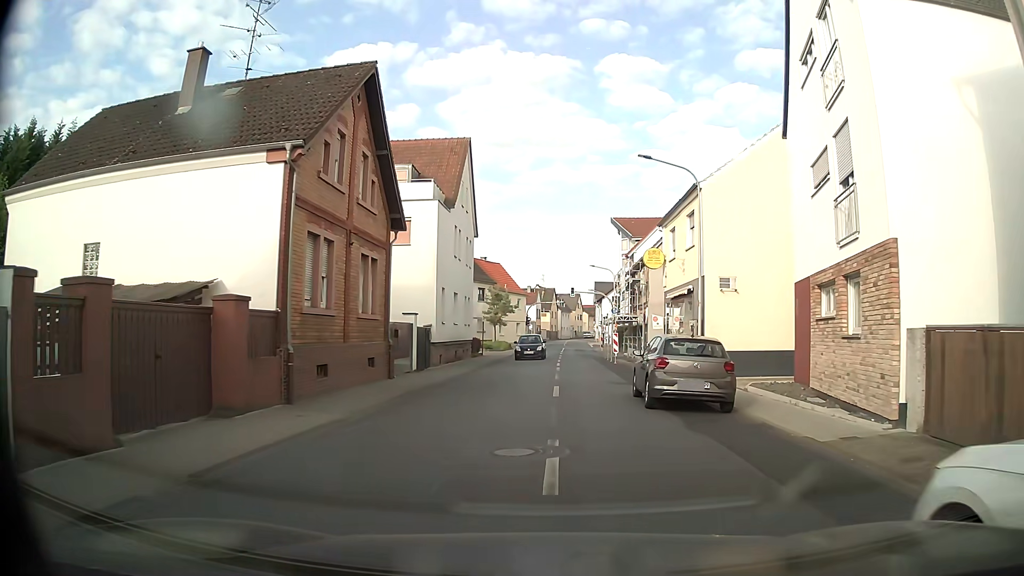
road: tertiary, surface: asphalt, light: Day
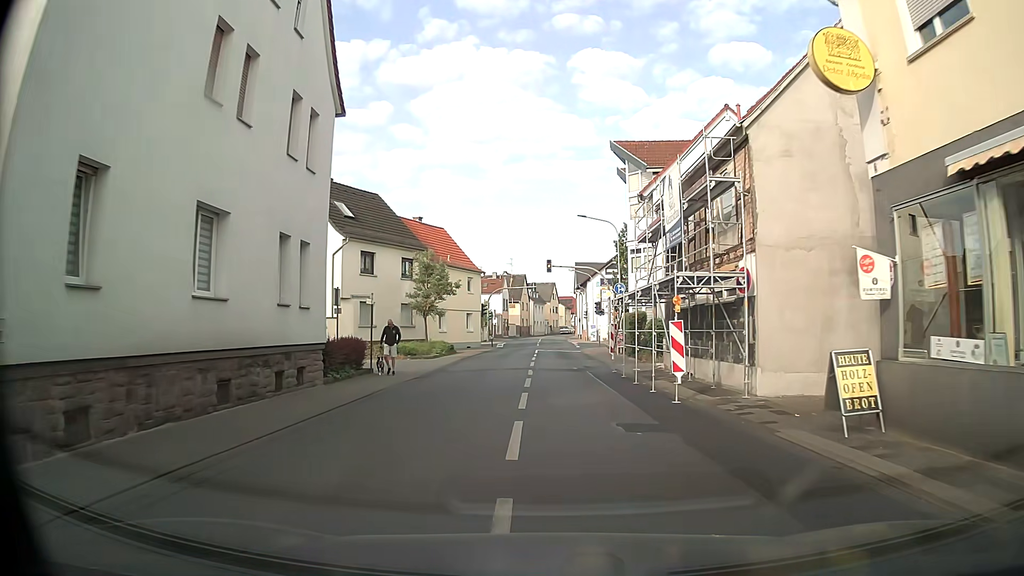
(+0.4, +24.0) m; +2°
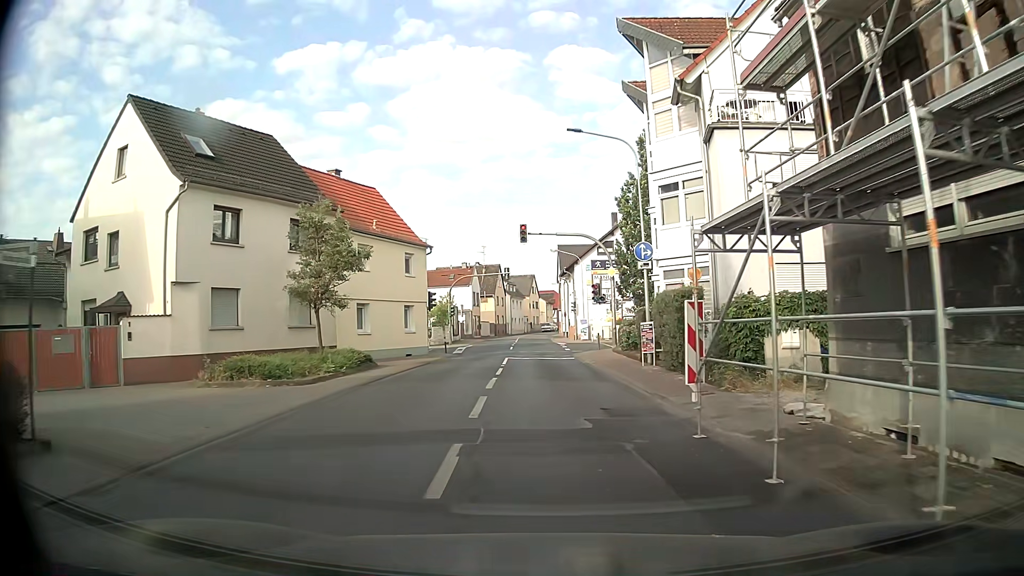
(+0.1, +15.6) m; +2°
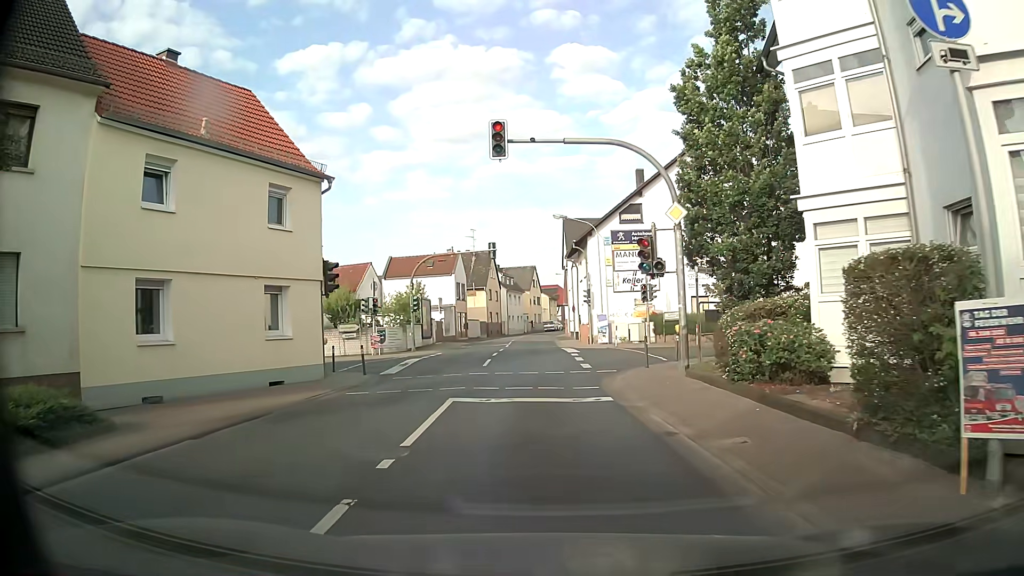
(-0.3, +16.7) m; -1°
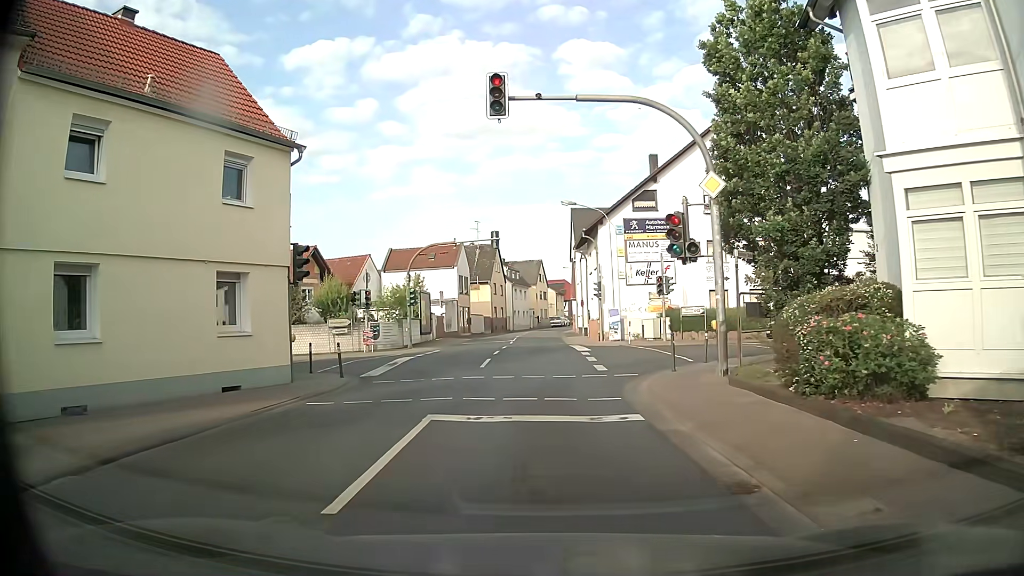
(0.0, +2.9) m; -2°
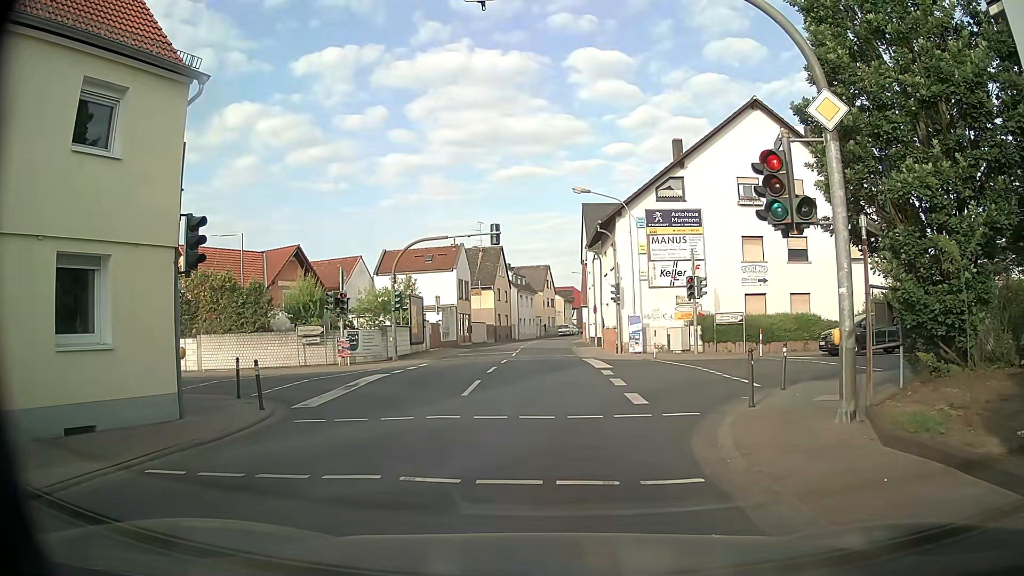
(+0.1, +5.2) m; 0°
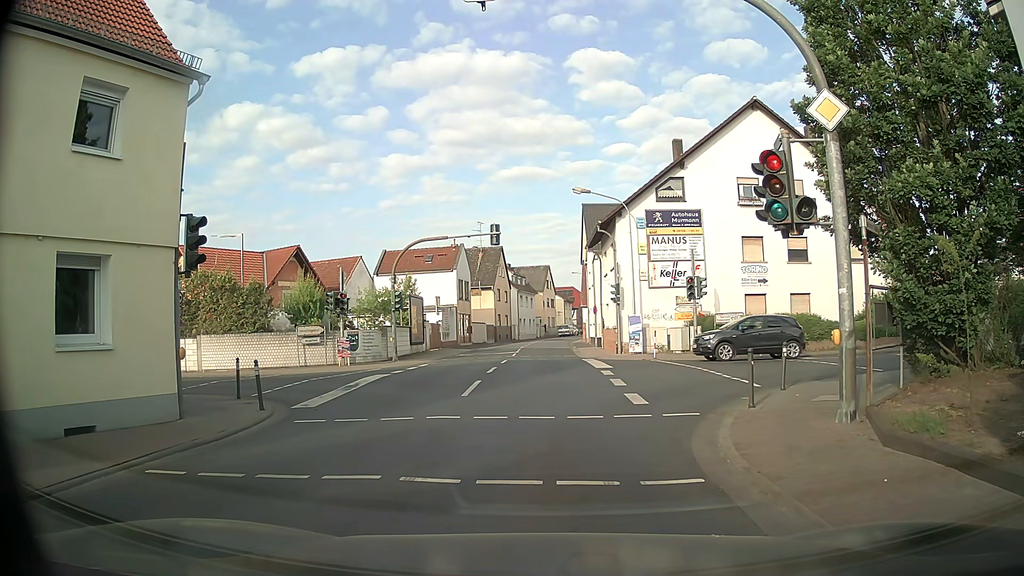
(0.0, +0.1) m; 0°
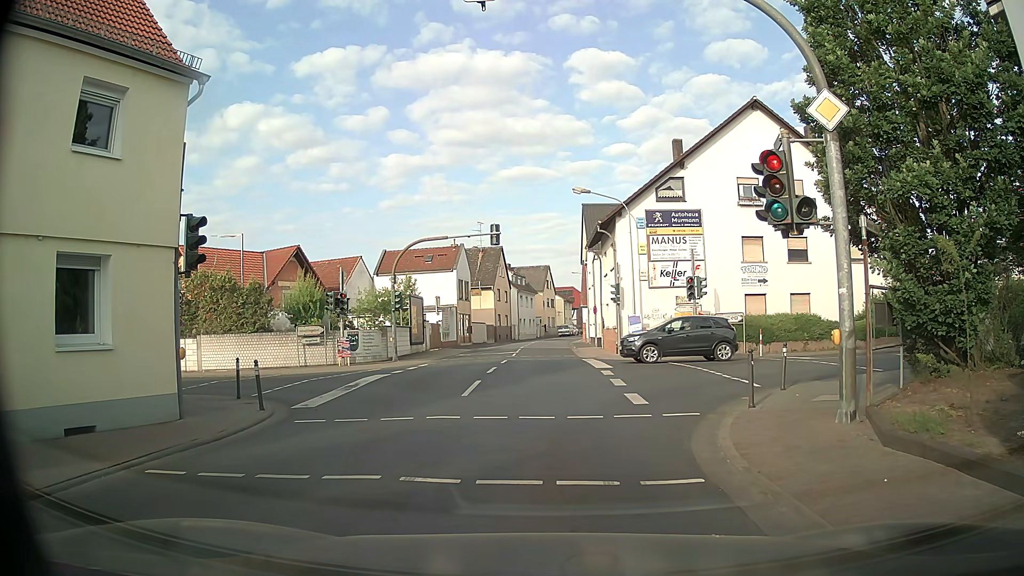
(0.0, 0.0) m; 0°
